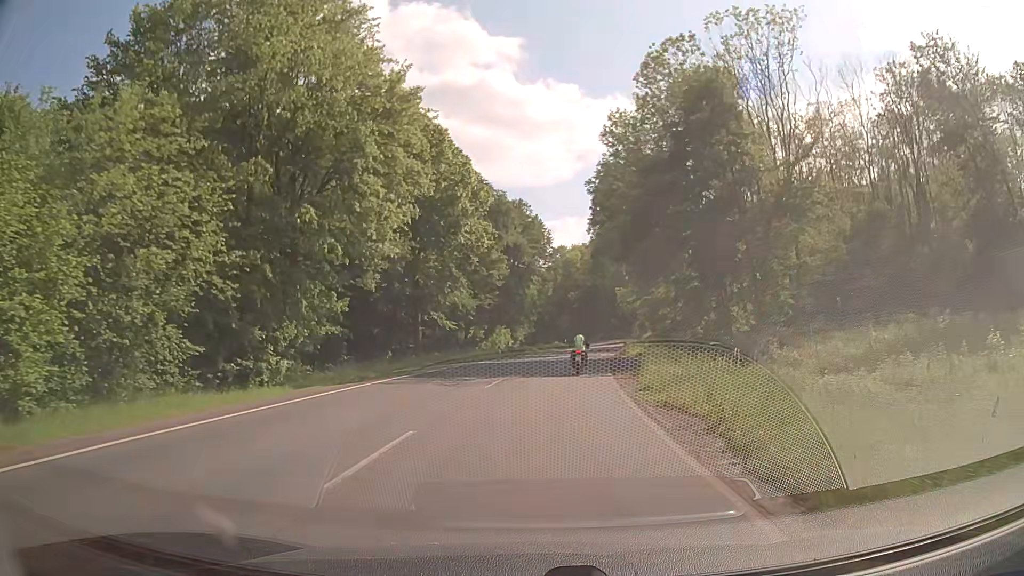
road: secondary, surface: asphalt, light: Day
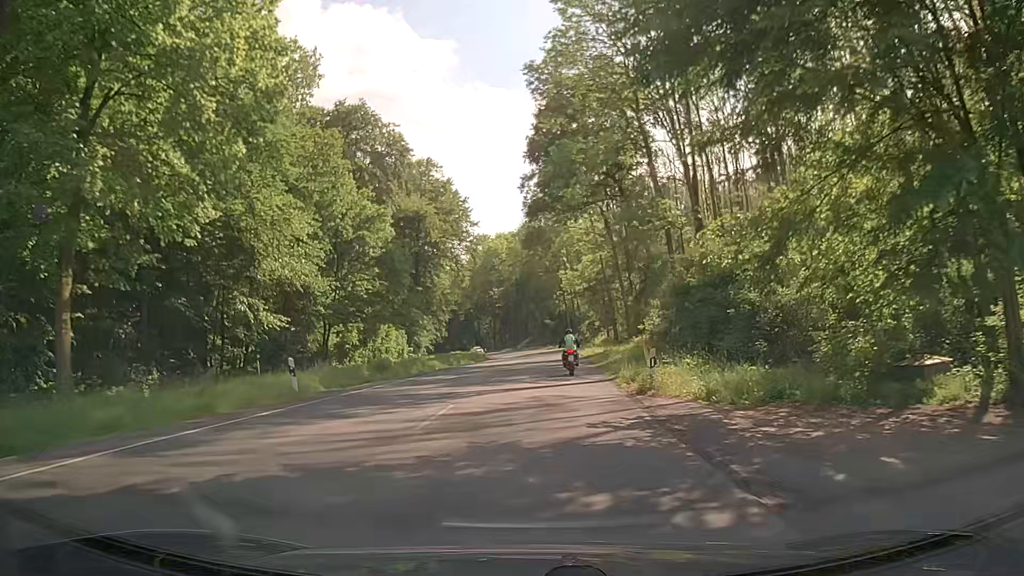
(+1.8, +31.8) m; +6°
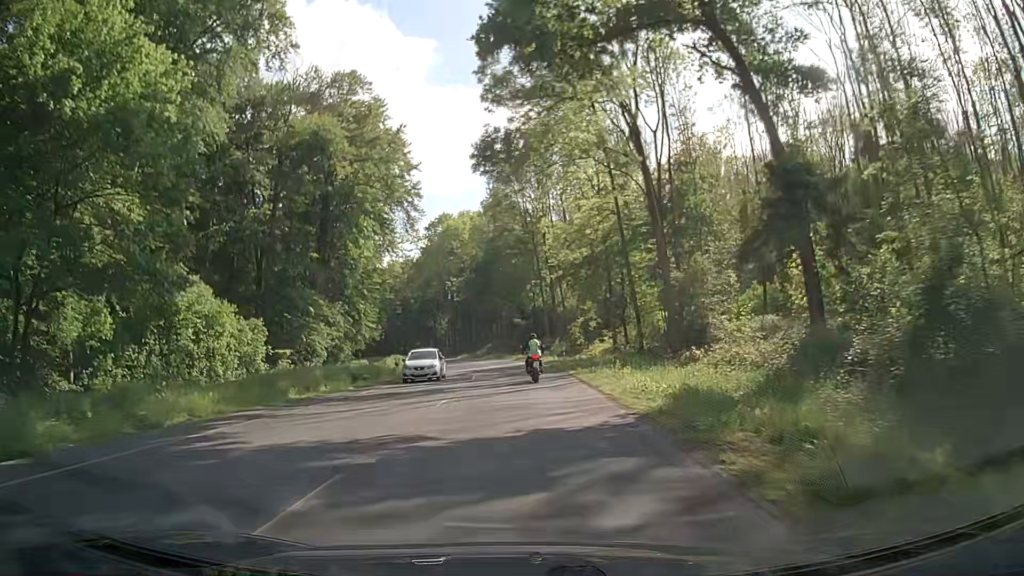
(+1.1, +31.5) m; +4°
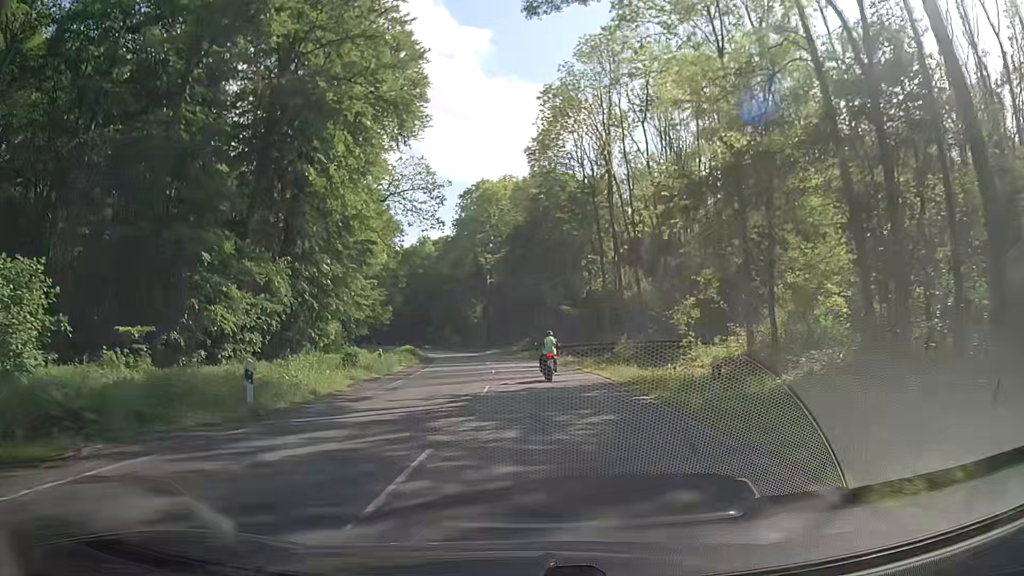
(-0.9, +23.0) m; -5°
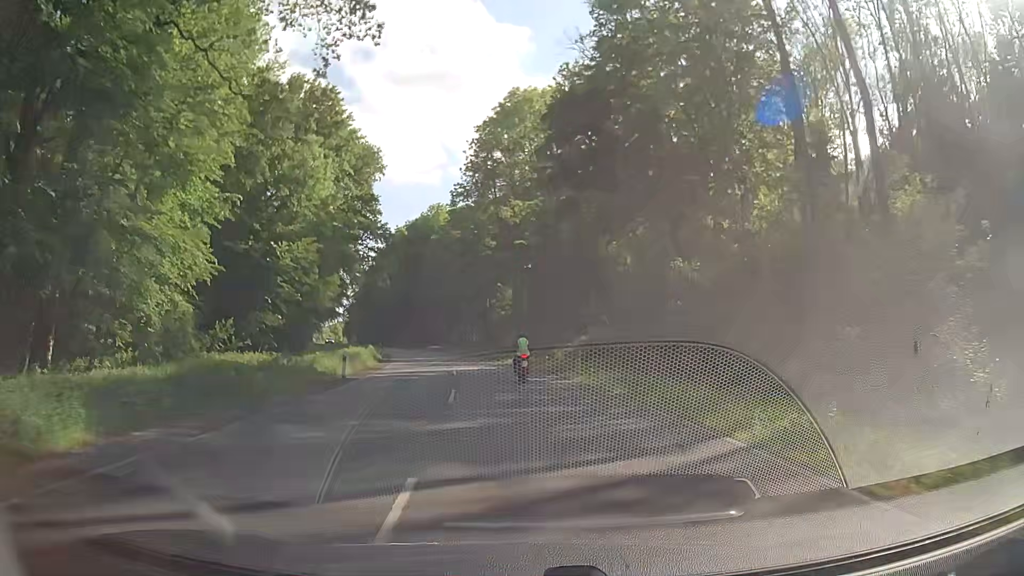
(-0.8, +38.5) m; -3°
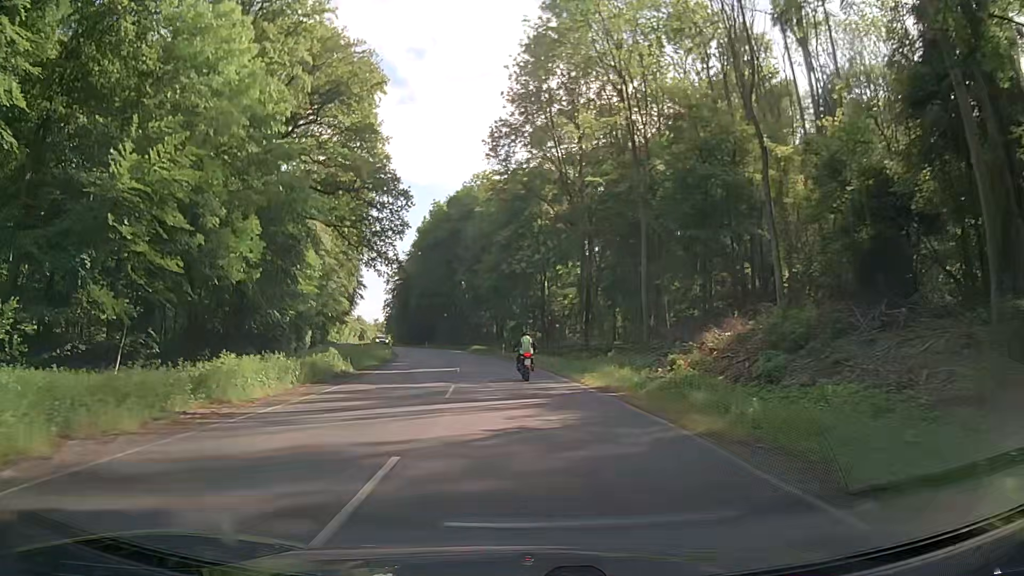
(-0.8, +23.3) m; -5°
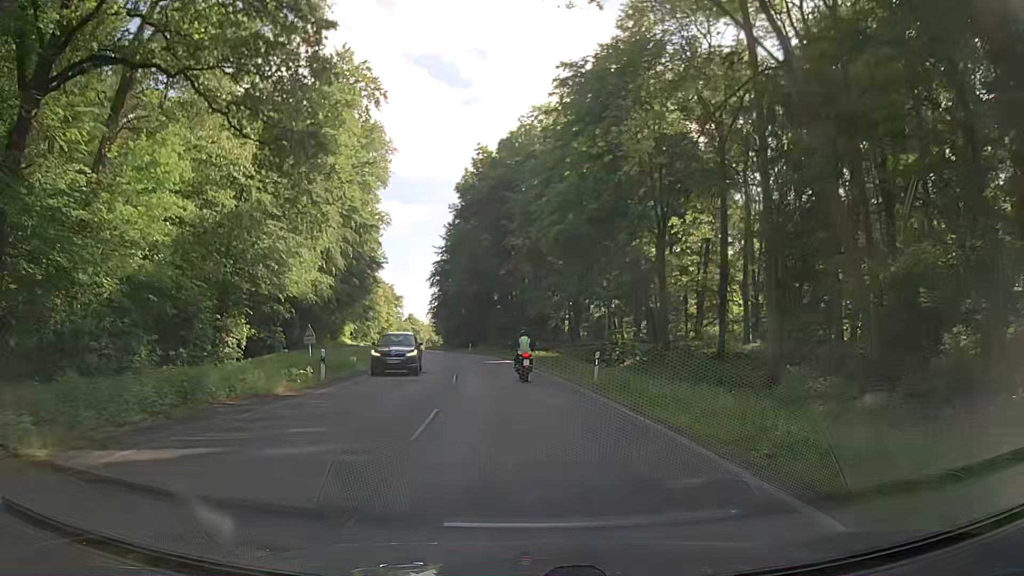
(-1.5, +31.2) m; -5°
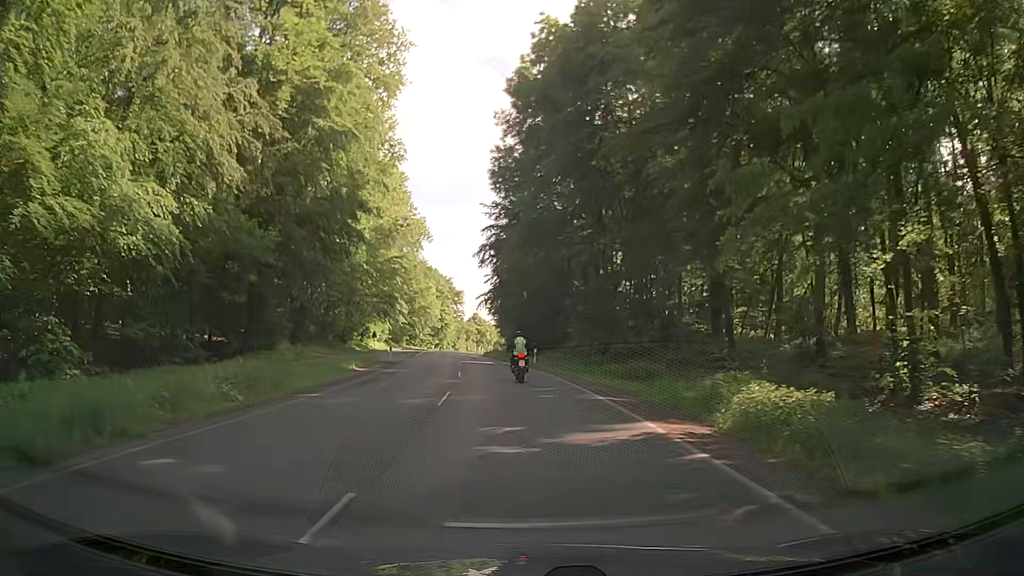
(-2.1, +31.6) m; -7°
(0, +10) (-1, +20) (-2, +30) (-2, +40) (-4, +50) (-5, +60) (-6, +70) (-7, +80) (-8, +90) (-9, +100) m
